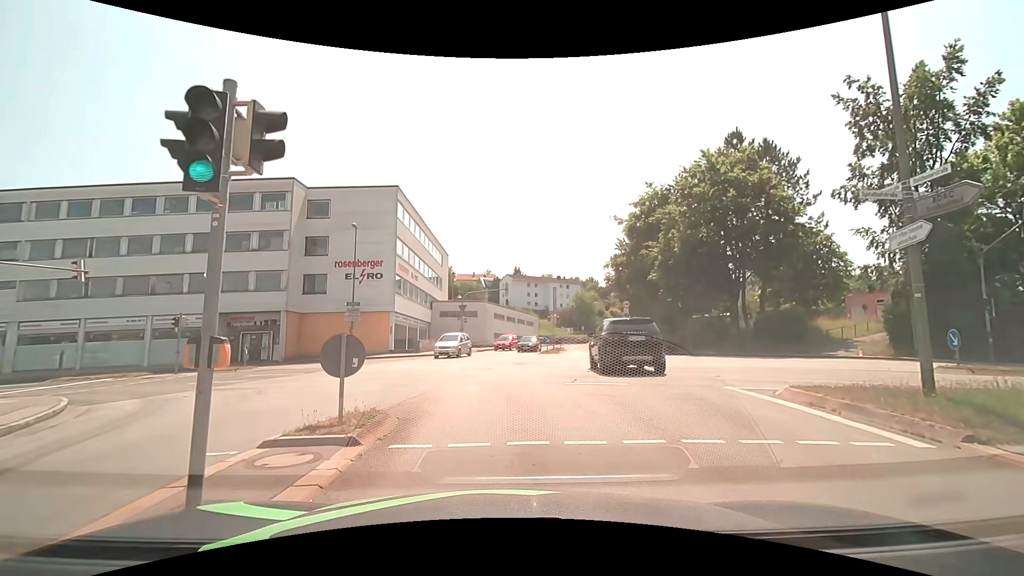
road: tertiary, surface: asphalt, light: Day
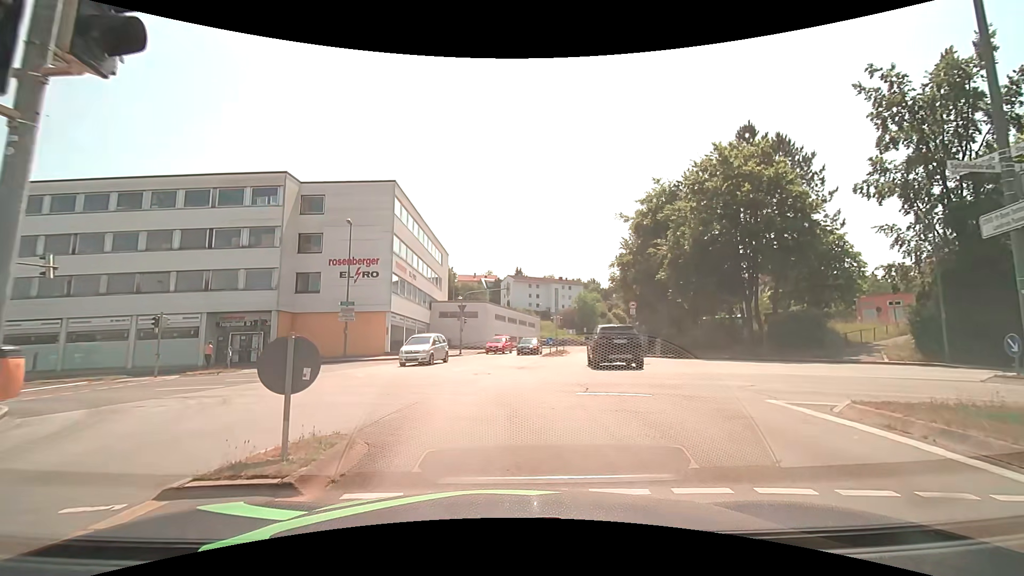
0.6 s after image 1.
(0.0, +1.8) m; 0°
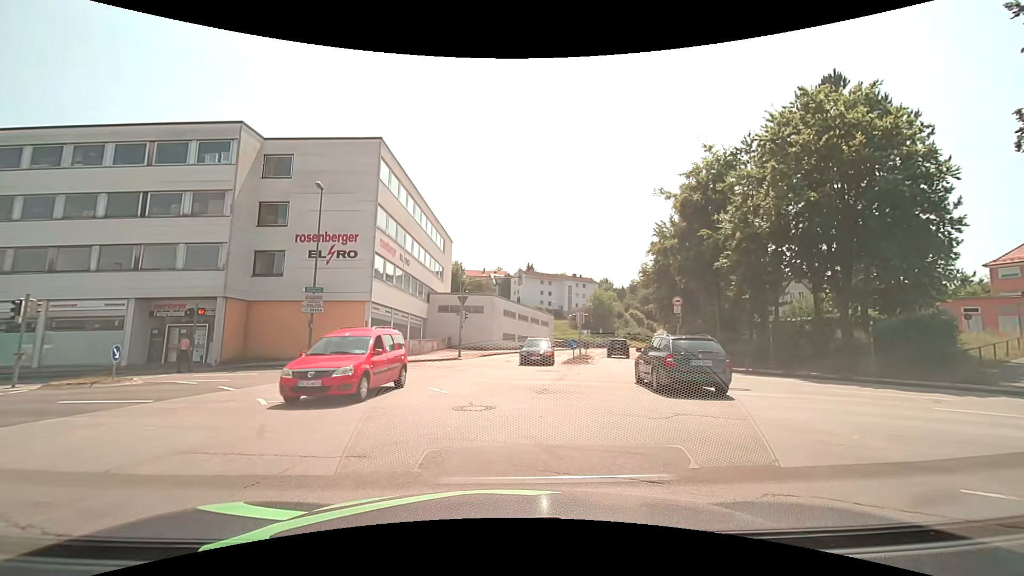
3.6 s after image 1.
(-0.1, +8.3) m; -1°
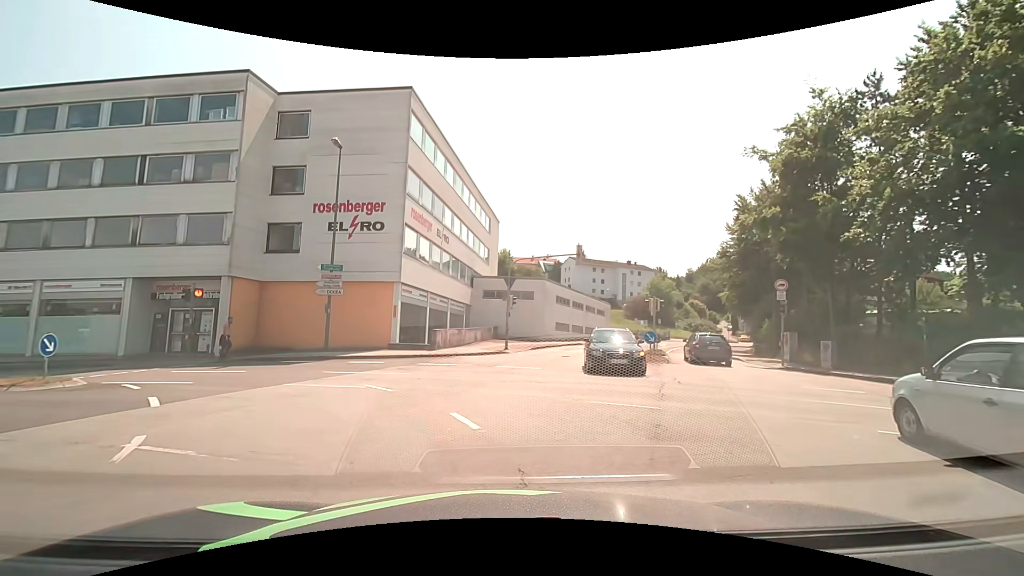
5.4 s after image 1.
(-0.2, +5.9) m; -5°
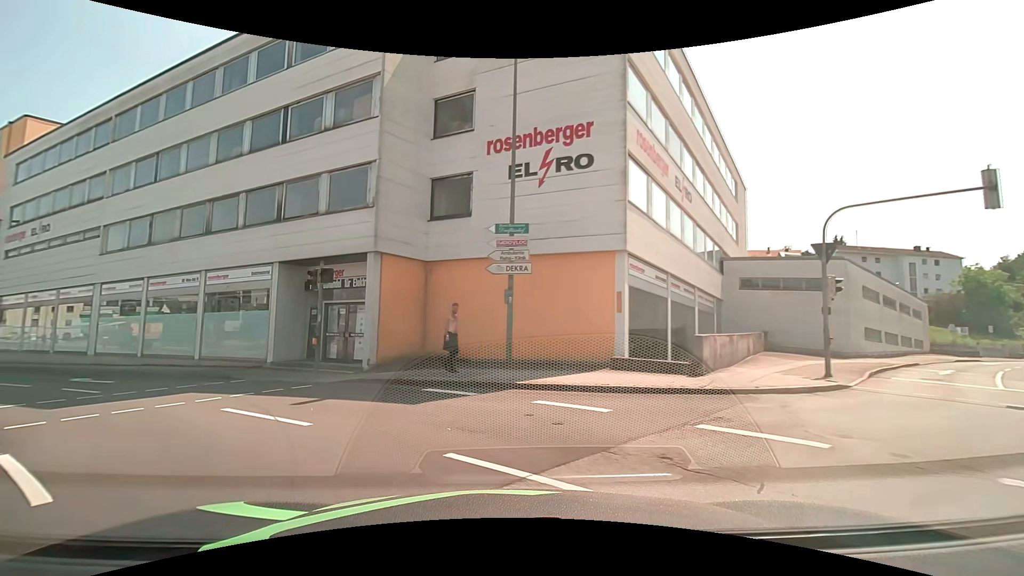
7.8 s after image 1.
(-2.0, +11.2) m; -23°
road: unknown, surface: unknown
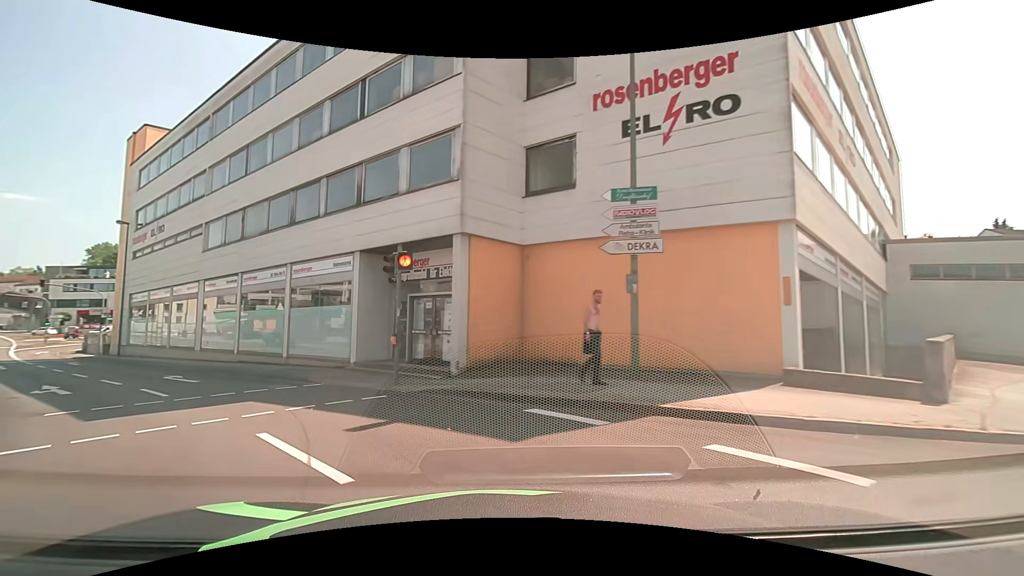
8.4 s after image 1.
(-0.3, +3.3) m; -9°
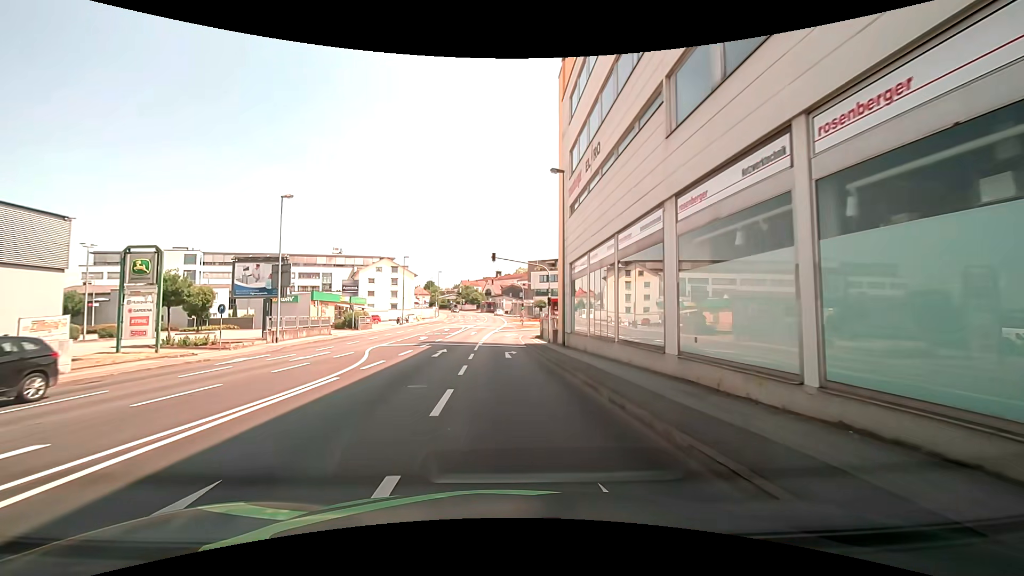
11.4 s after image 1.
(-10.0, +16.5) m; -49°
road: tertiary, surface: asphalt
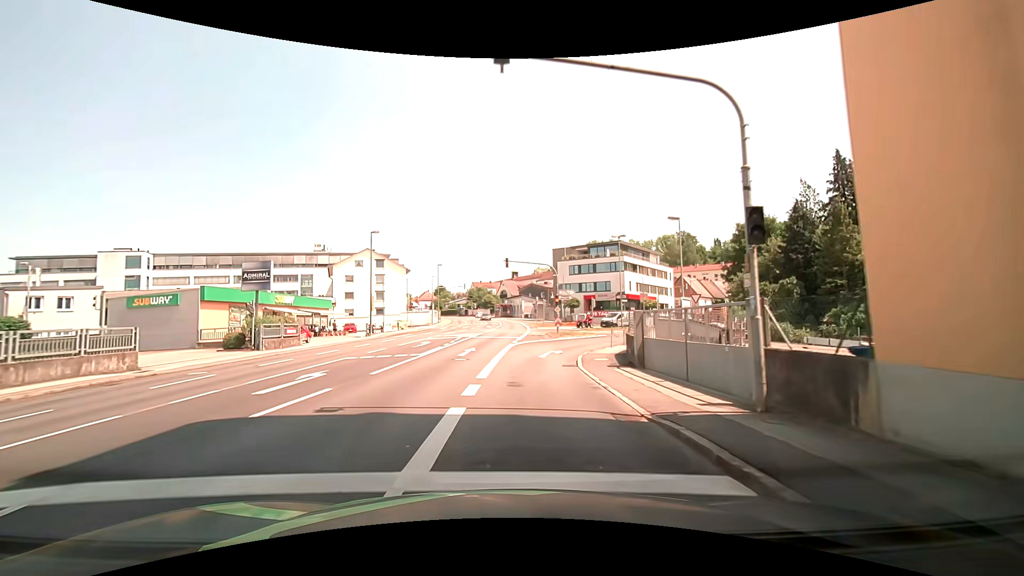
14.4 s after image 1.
(-0.7, +26.7) m; -2°
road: tertiary_link
(0, +10) (+1, +20) (+3, +30) (+7, +39) (+13, +47) (+19, +55) (+25, +63) (+30, +71) (+36, +80) (+41, +88) m
